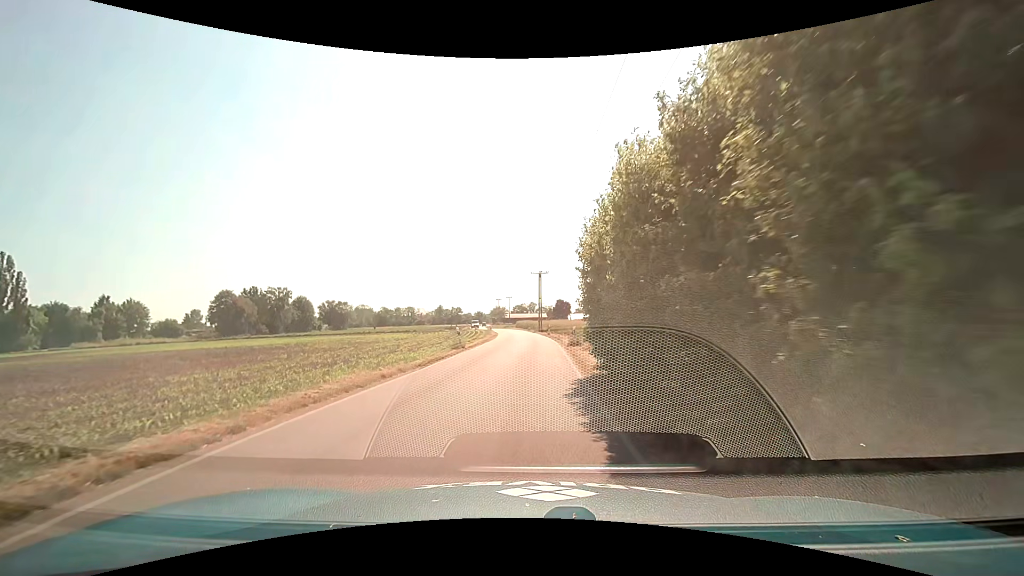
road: unclassified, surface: asphalt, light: Day
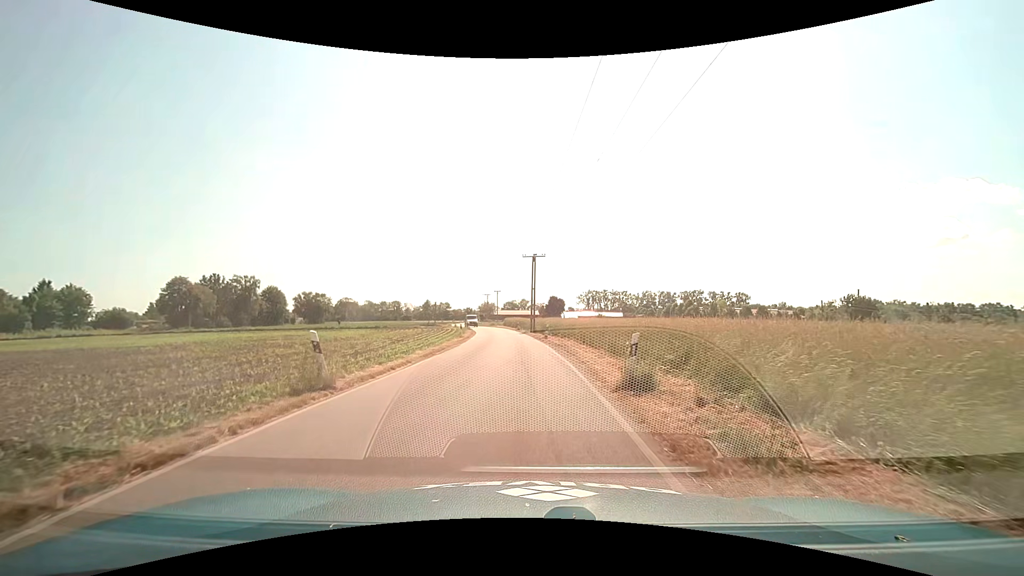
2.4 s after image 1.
(+0.4, +17.3) m; +2°
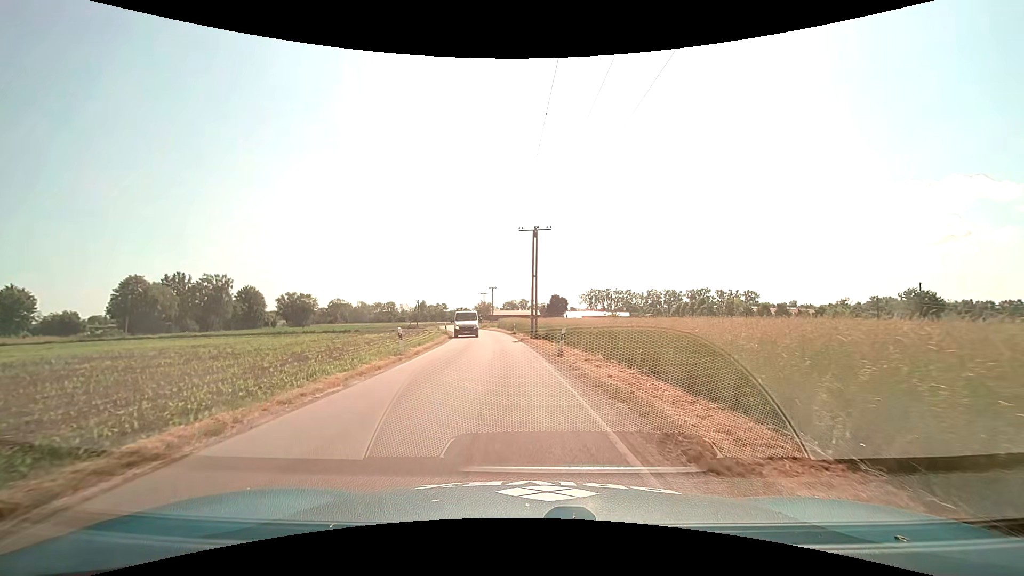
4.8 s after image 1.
(0.0, +17.2) m; 0°
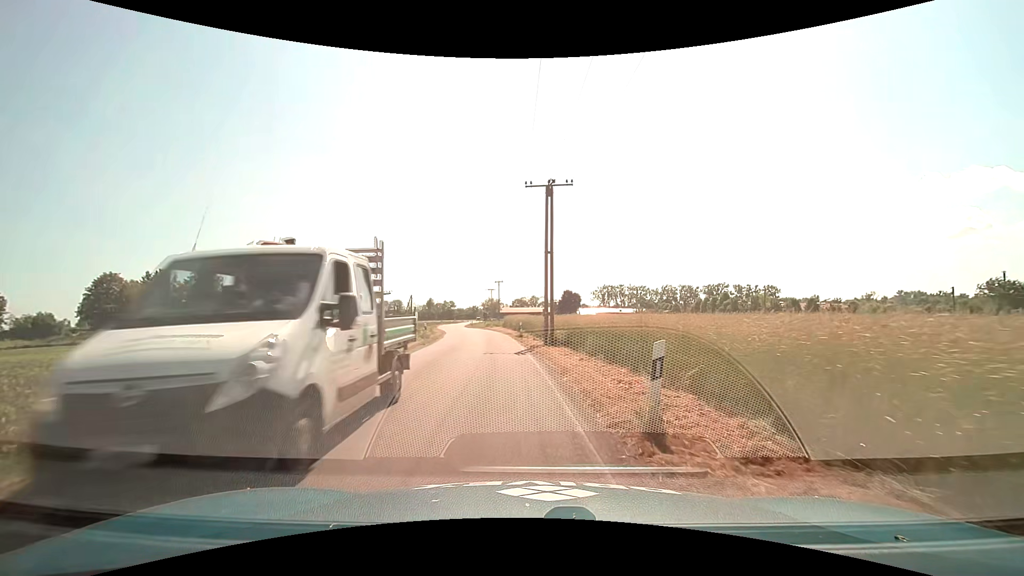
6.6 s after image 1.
(0.0, +12.8) m; -1°
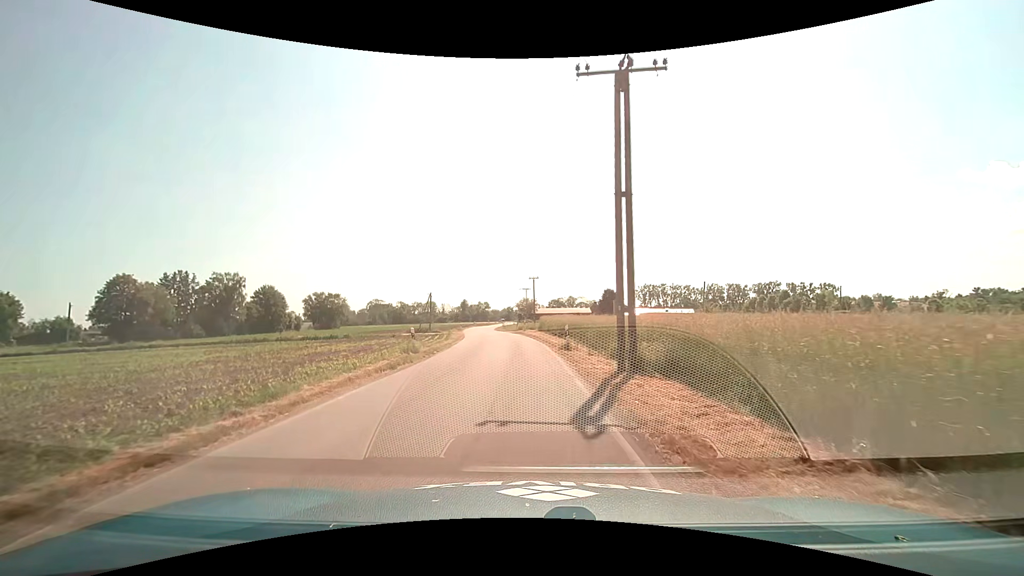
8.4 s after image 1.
(-0.5, +12.8) m; -4°
(0, +10) (0, +20) (-1, +30) (-1, +40) (-2, +50) (-4, +60) (-5, +70) (-7, +80) (-8, +90) (-8, +100) m
